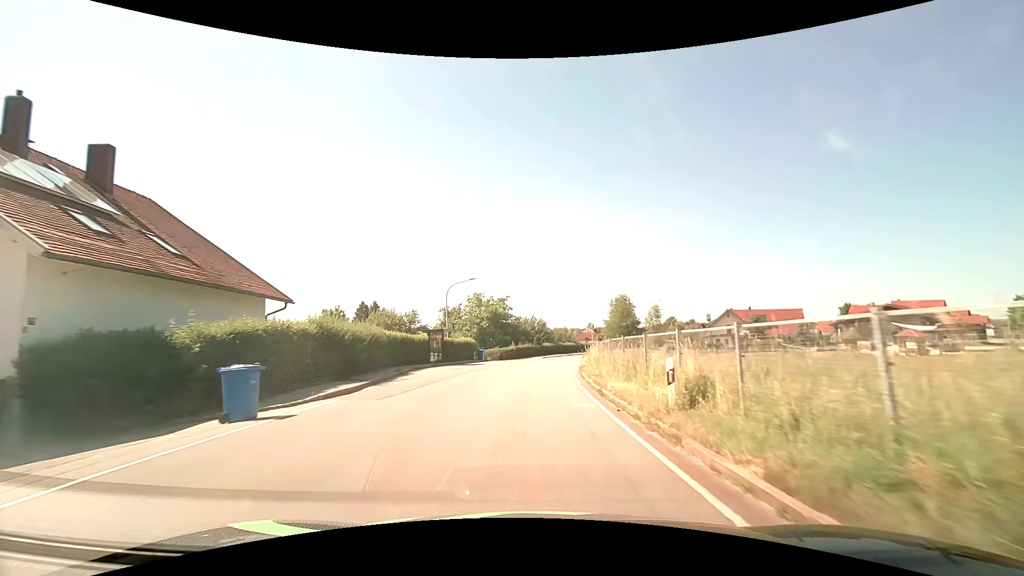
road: tertiary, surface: asphalt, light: Day
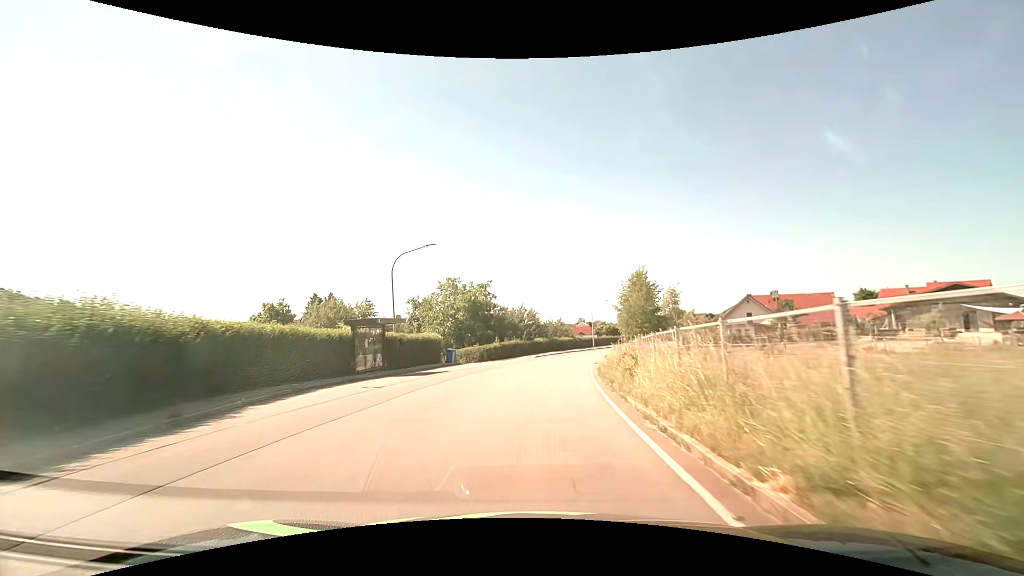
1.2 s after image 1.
(+0.1, +14.5) m; +1°
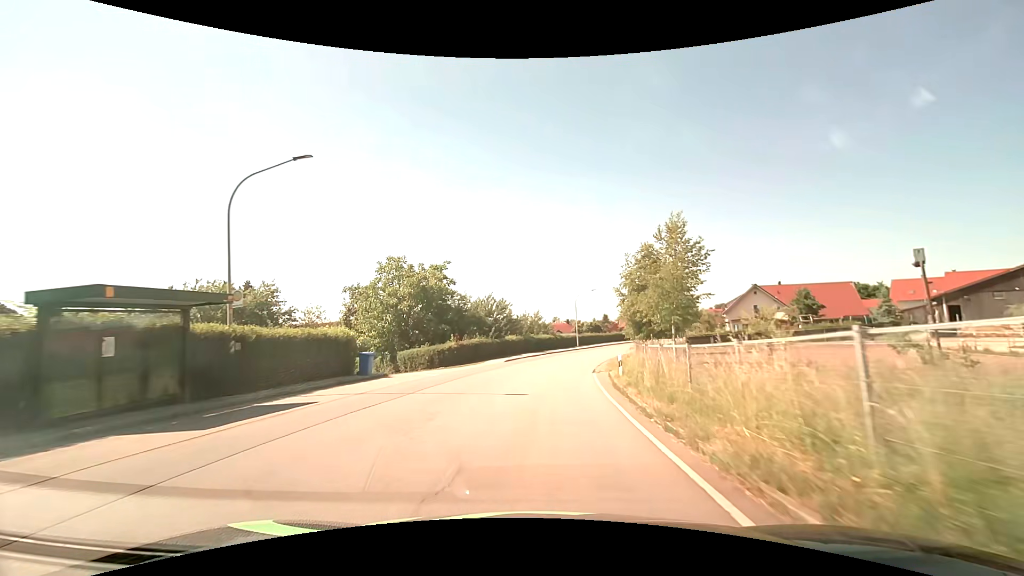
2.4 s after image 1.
(+0.4, +14.0) m; +3°
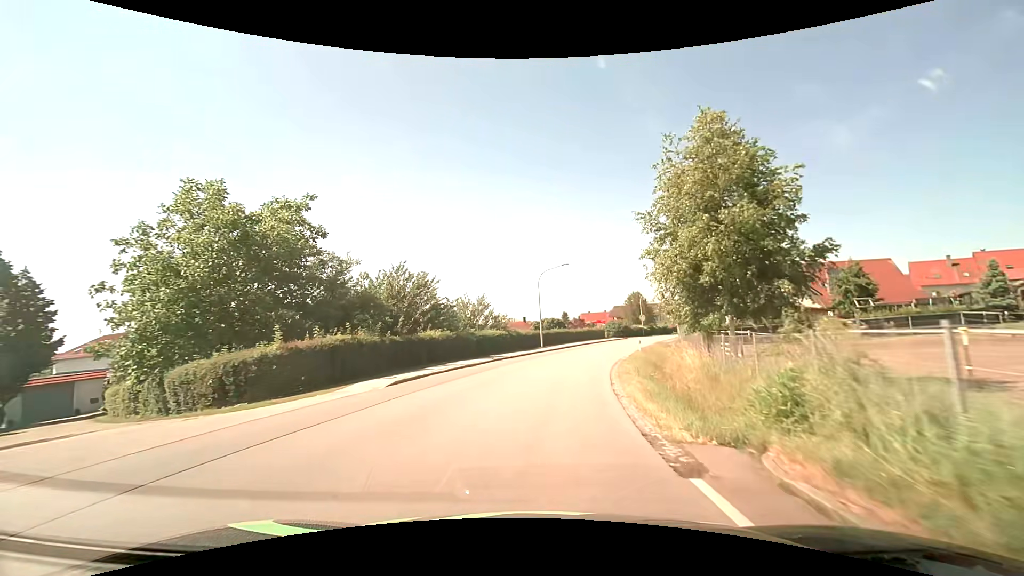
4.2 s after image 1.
(+0.9, +20.3) m; +5°
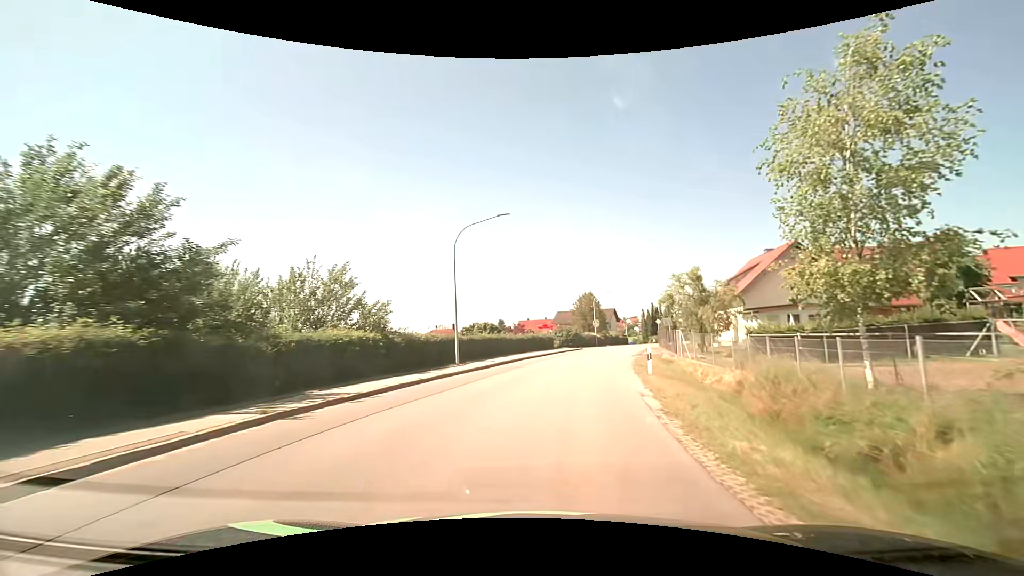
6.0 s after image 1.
(+1.1, +19.5) m; +8°
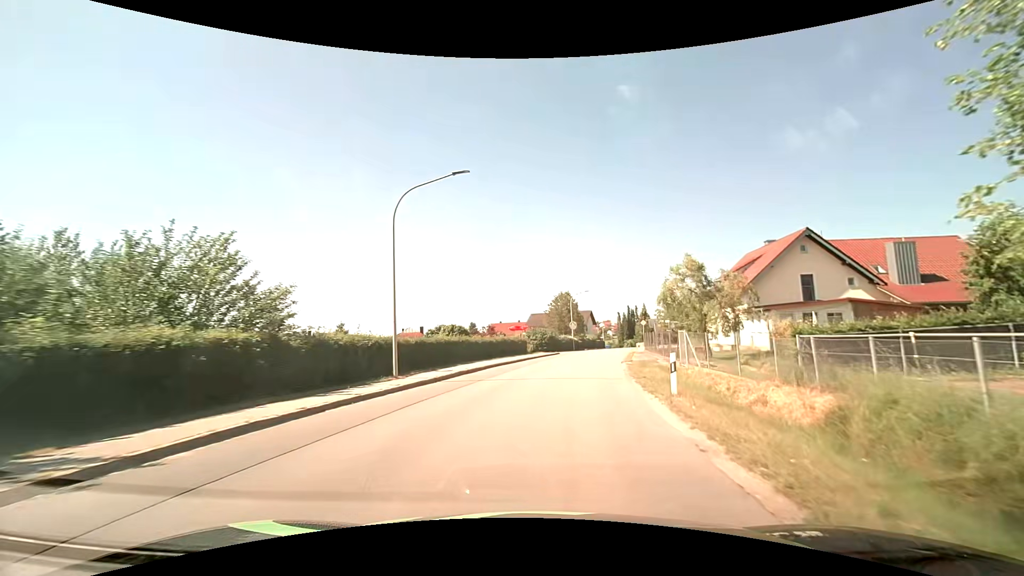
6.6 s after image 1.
(+0.1, +6.4) m; +3°
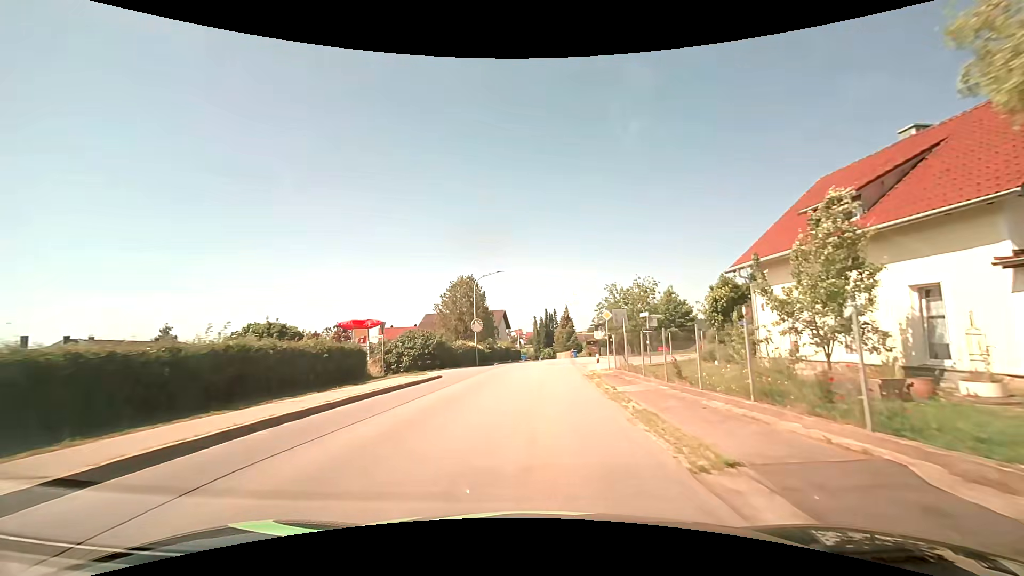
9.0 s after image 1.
(+2.5, +25.7) m; +10°
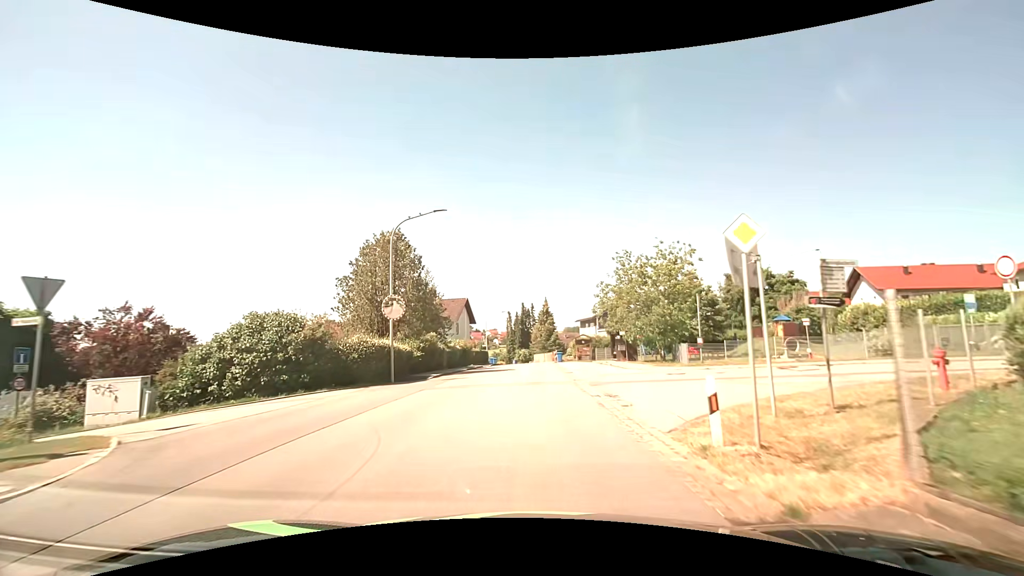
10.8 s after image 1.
(+0.5, +19.1) m; +3°
(0, +10) (0, +20) (0, +30) (0, +40) (0, +50) (0, +60) (0, +70) (-1, +80) (-2, +90) (-5, +100) m
